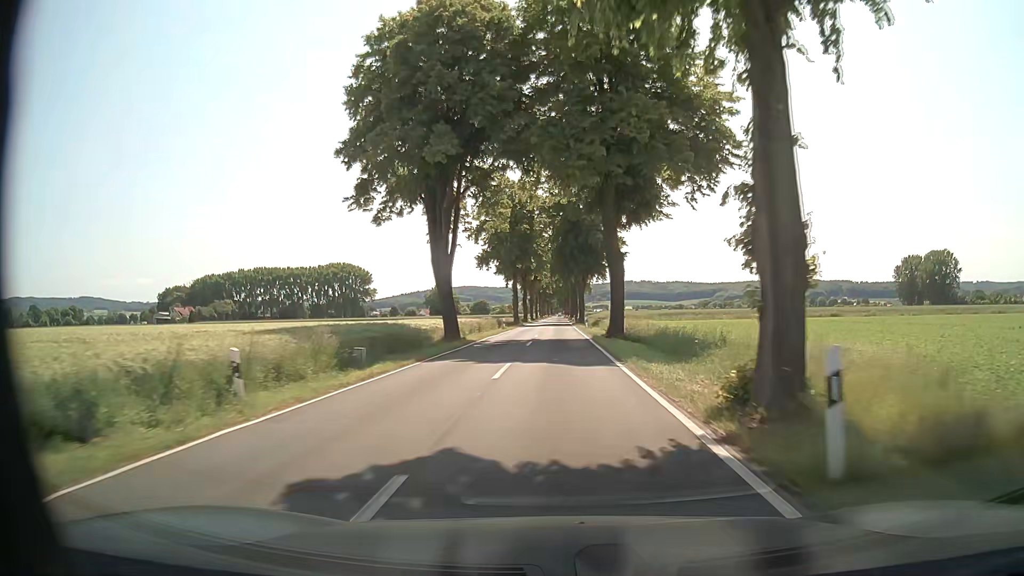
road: tertiary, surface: asphalt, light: Day
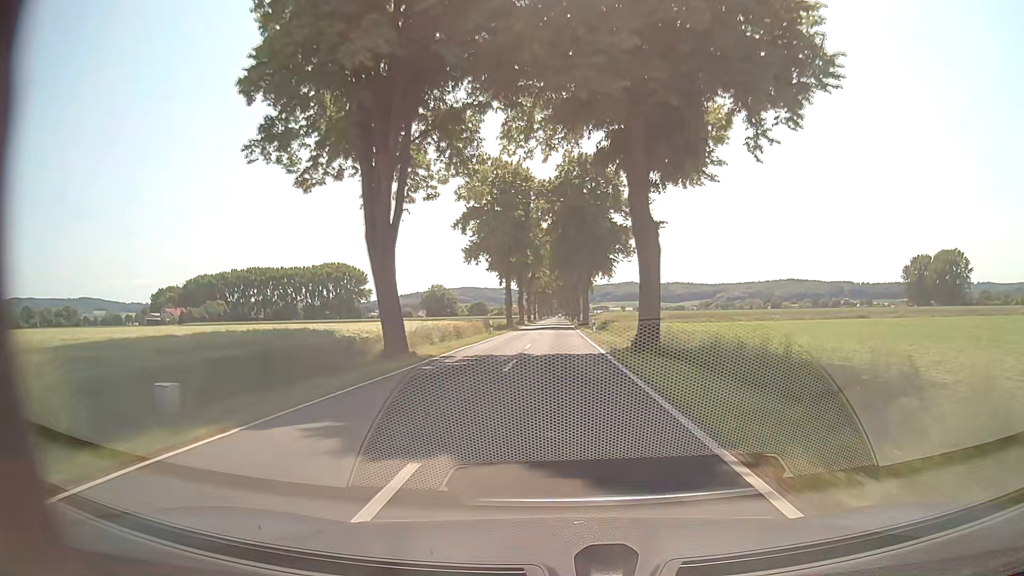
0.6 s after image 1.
(0.0, +11.8) m; 0°
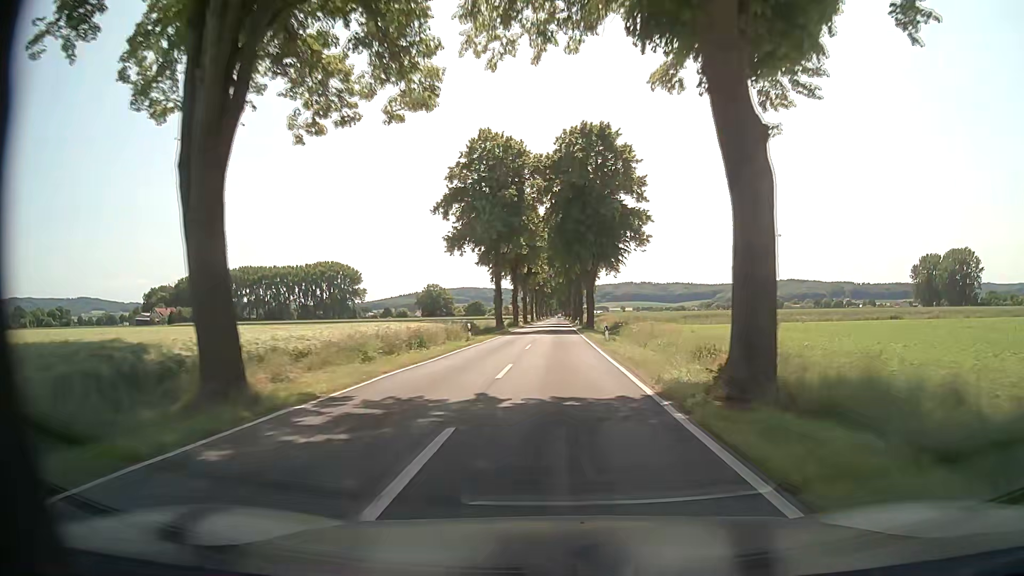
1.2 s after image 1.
(0.0, +11.8) m; 0°
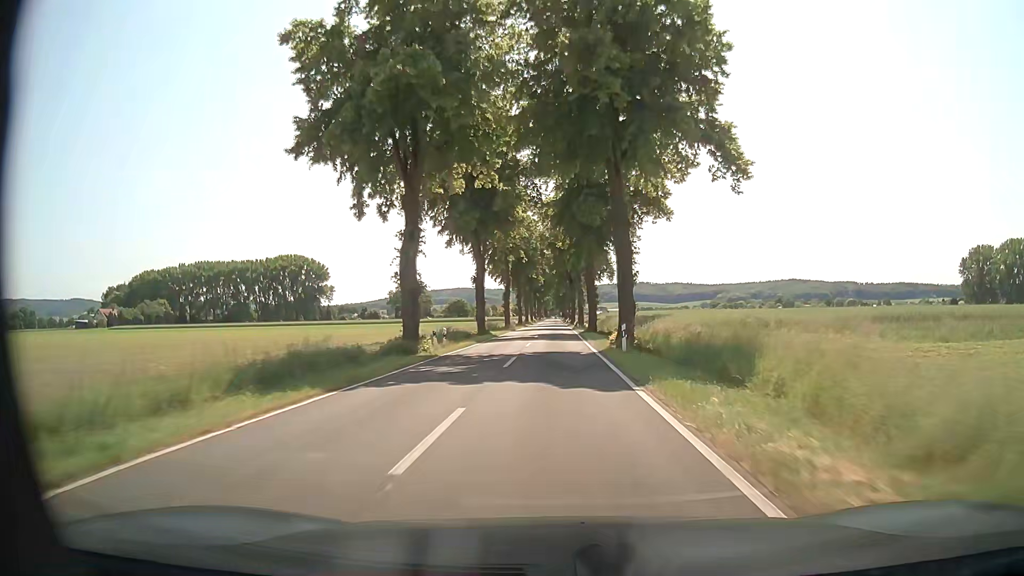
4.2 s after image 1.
(+0.2, +59.1) m; 0°
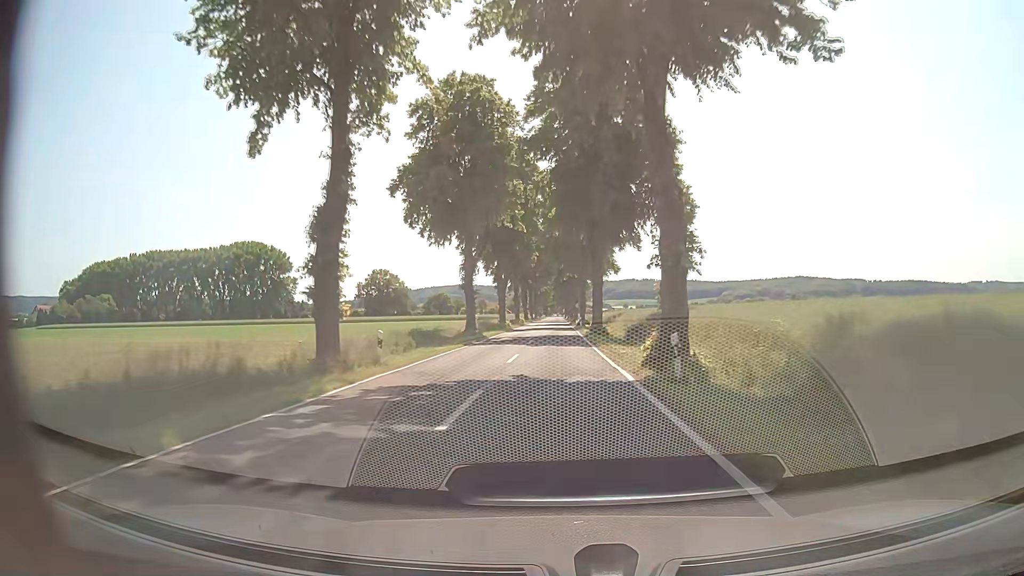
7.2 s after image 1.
(-0.2, +59.1) m; 0°
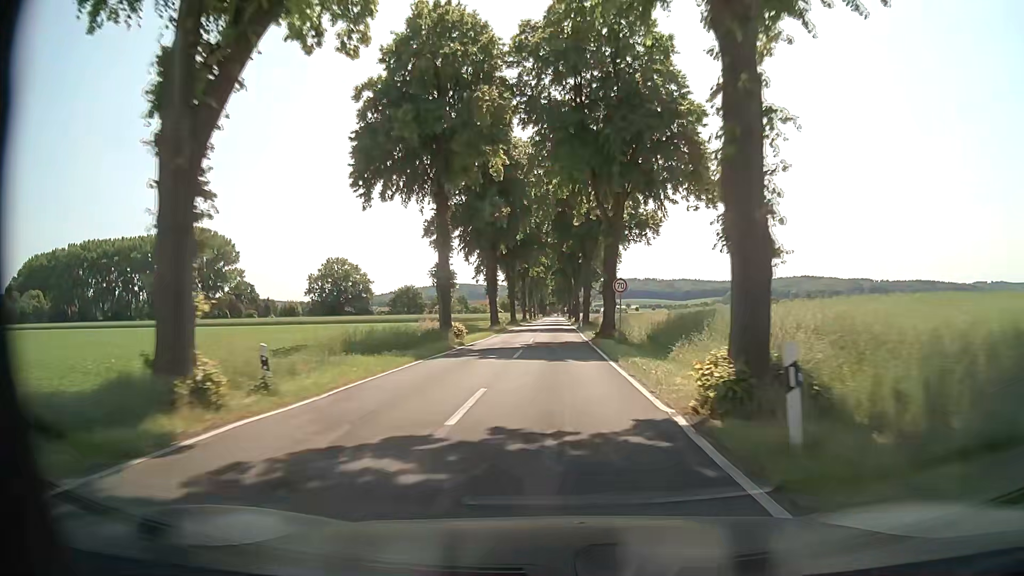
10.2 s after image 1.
(0.0, +59.2) m; 0°
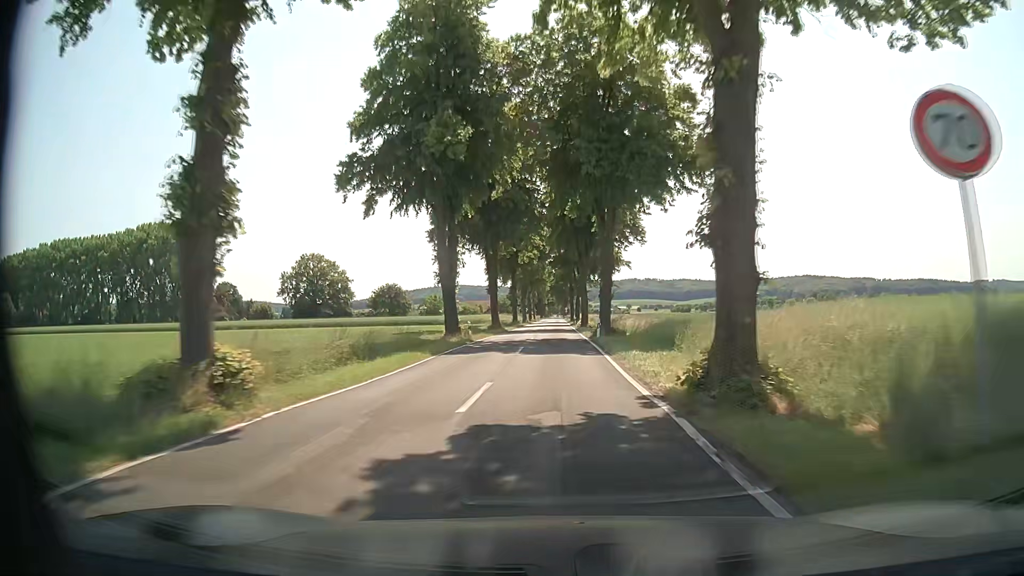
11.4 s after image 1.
(0.0, +23.7) m; 0°
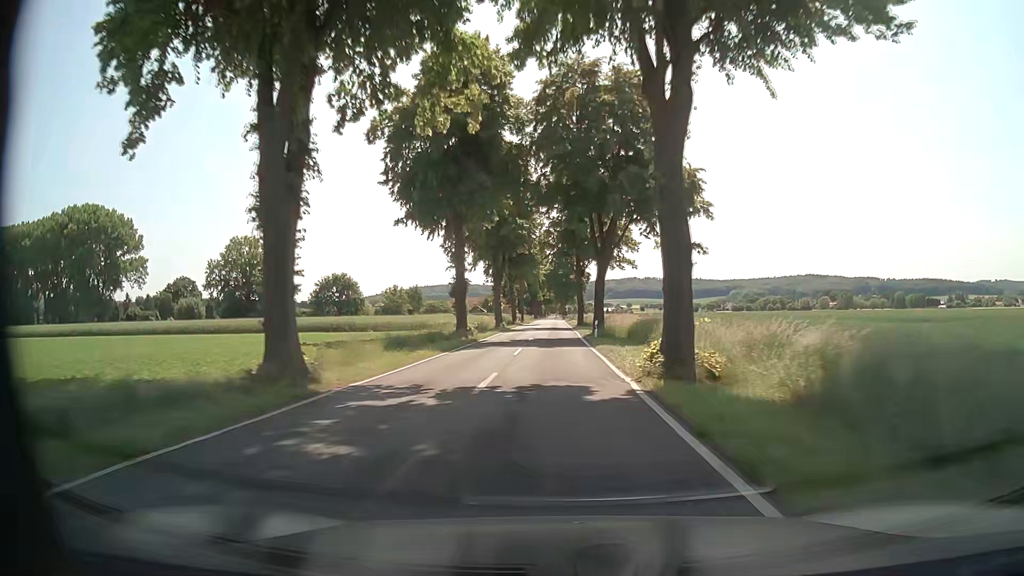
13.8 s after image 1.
(+0.1, +47.3) m; 0°
(0, +10) (0, +20) (0, +30) (0, +40) (0, +50) (0, +60) (0, +70) (0, +80) (0, +90) (0, +100) m
